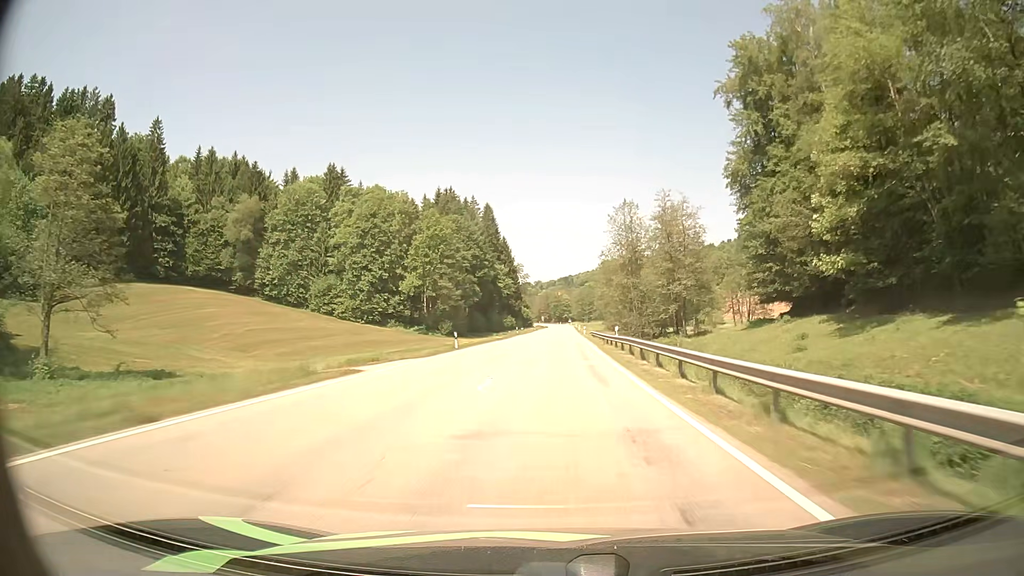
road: secondary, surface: asphalt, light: Day
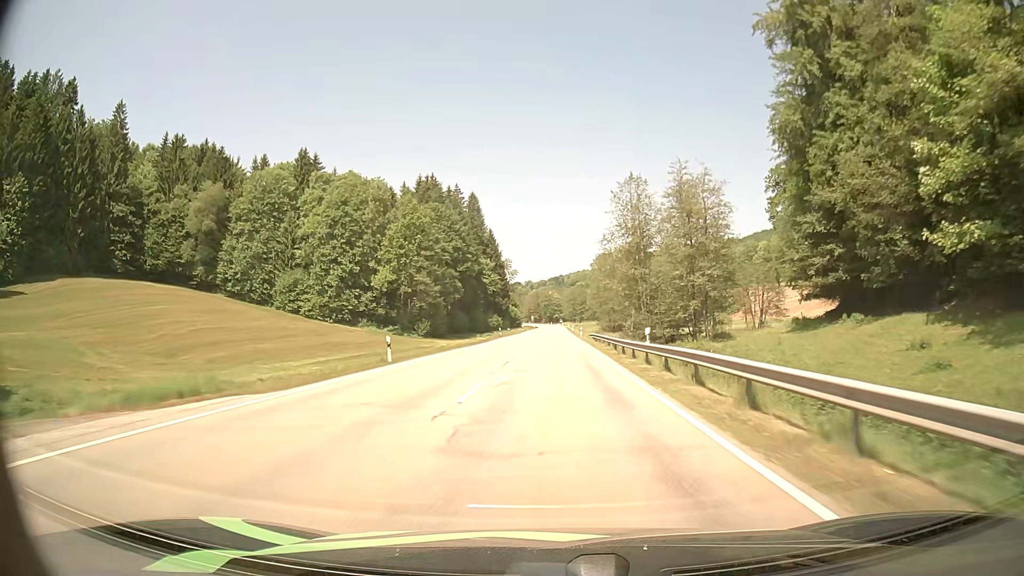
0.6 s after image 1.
(+0.1, +14.8) m; +1°
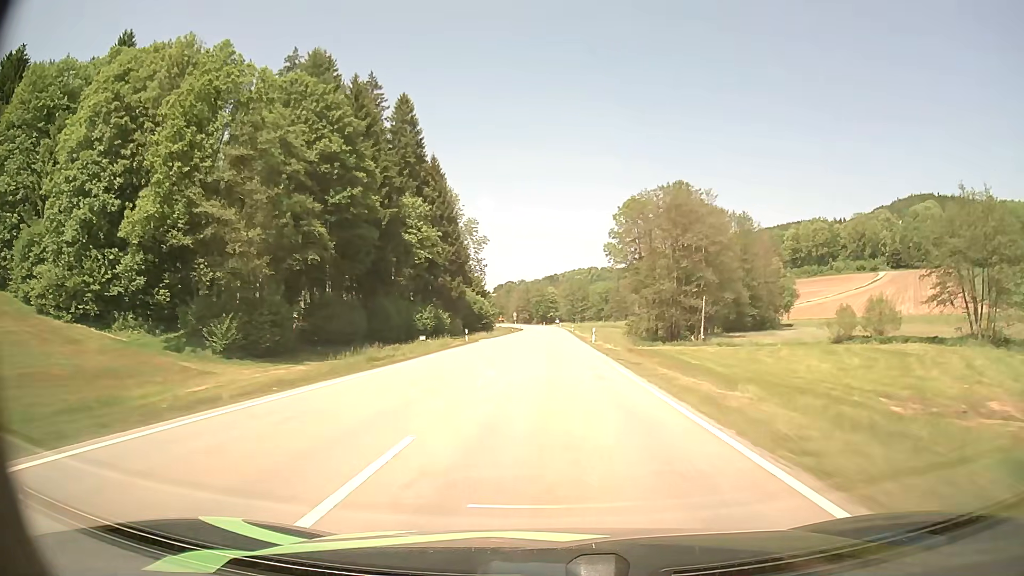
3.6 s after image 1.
(+1.1, +73.4) m; +1°
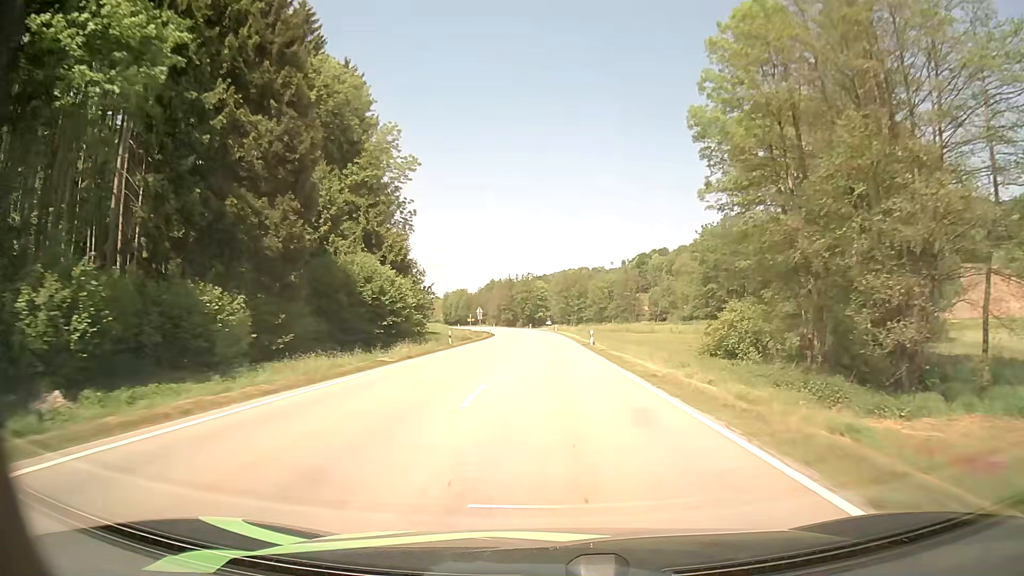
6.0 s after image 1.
(+0.1, +57.3) m; +1°
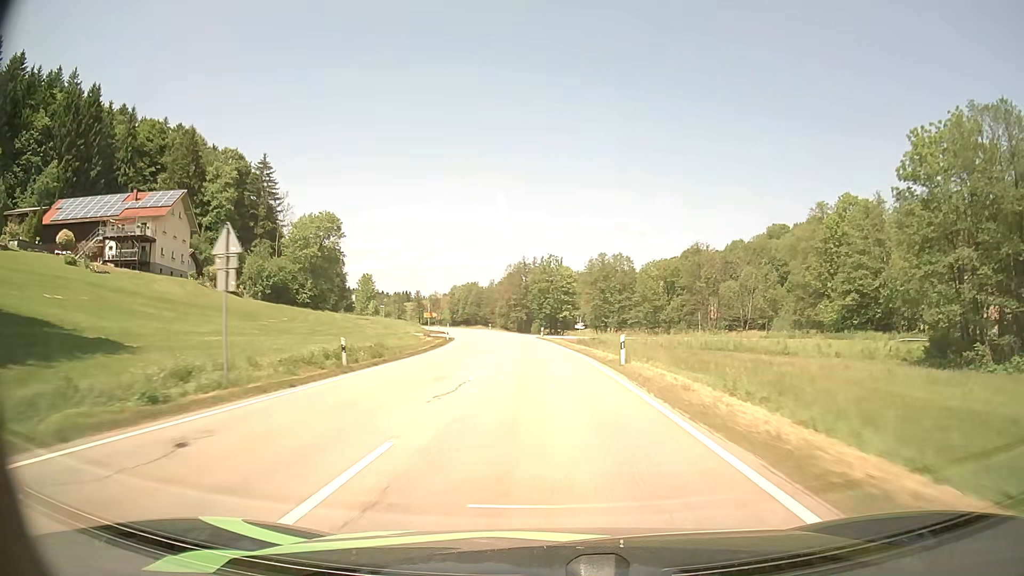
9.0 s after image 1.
(-0.3, +70.3) m; -2°
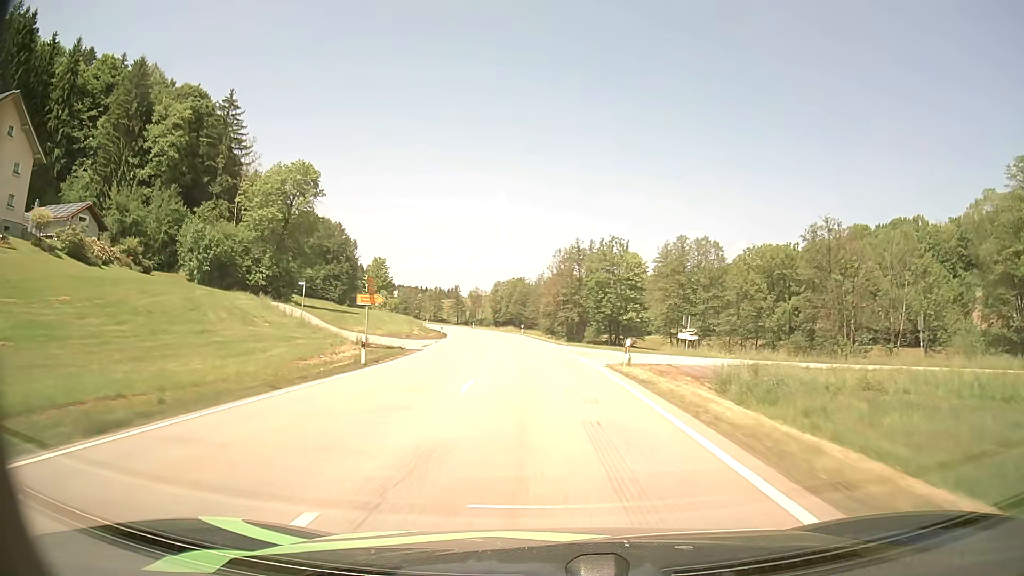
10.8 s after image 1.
(-1.4, +41.6) m; -4°
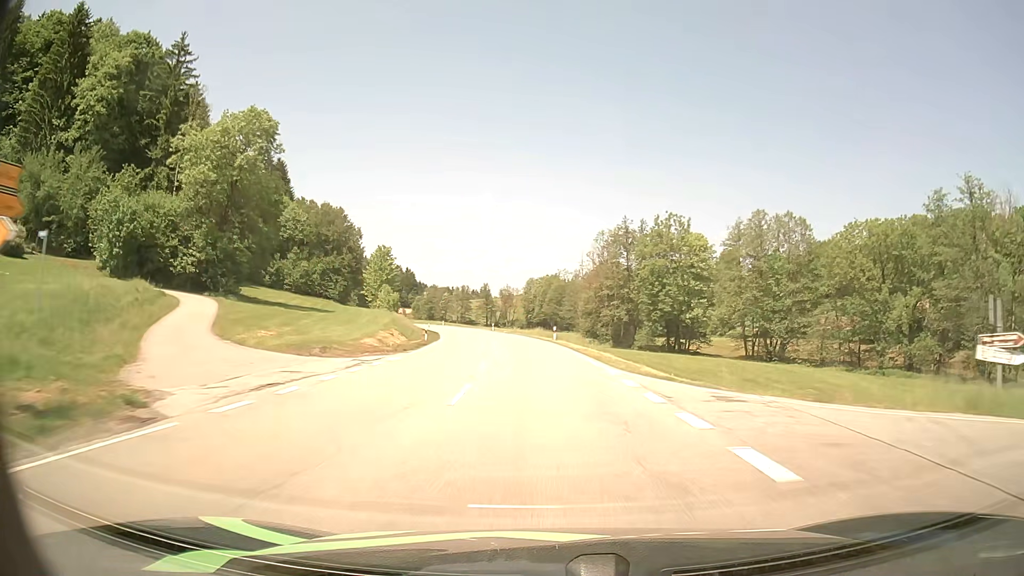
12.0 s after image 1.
(-0.7, +27.8) m; -3°
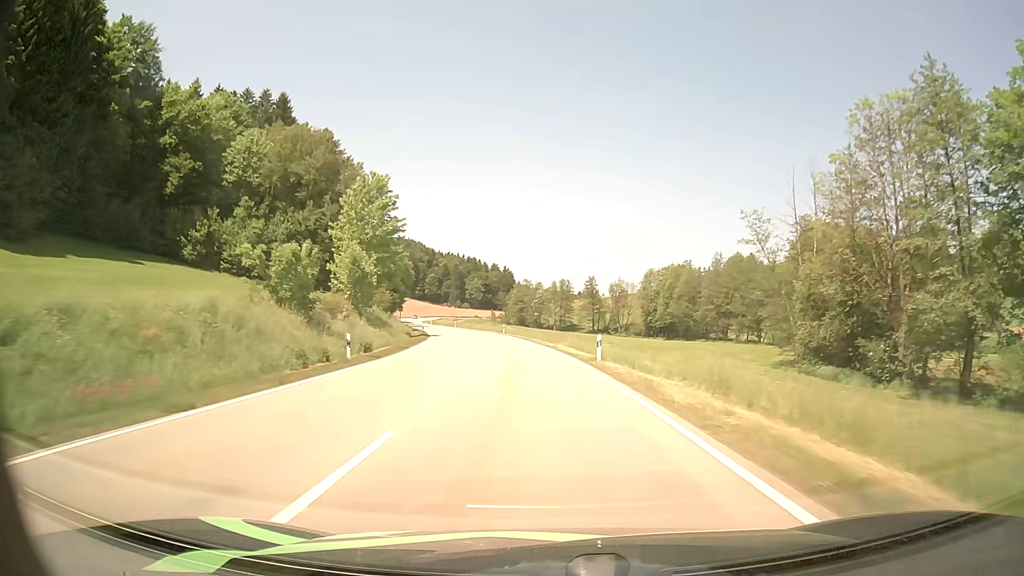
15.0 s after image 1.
(-5.5, +69.8) m; -9°
(0, +10) (-1, +20) (-1, +30) (-2, +40) (-3, +50) (-5, +60) (-7, +70) (-9, +79) (-11, +89) (-13, +99) m
